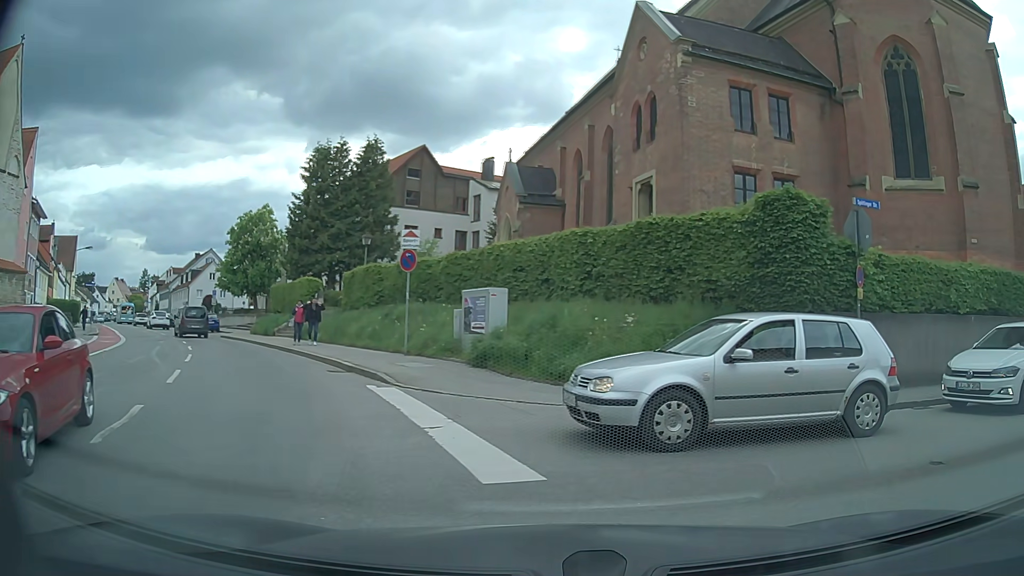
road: secondary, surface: asphalt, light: Day
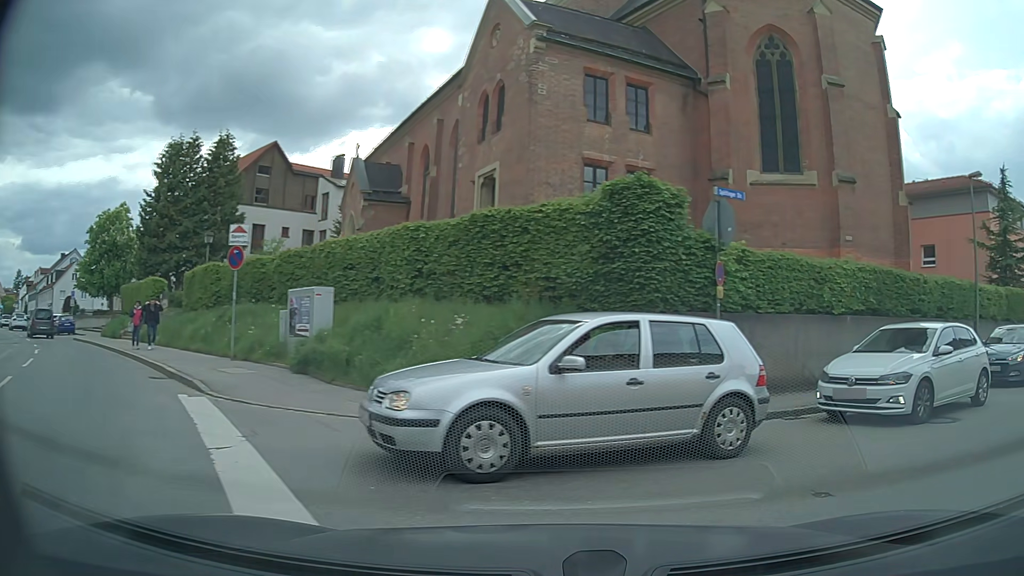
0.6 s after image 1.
(+0.1, +1.3) m; +11°
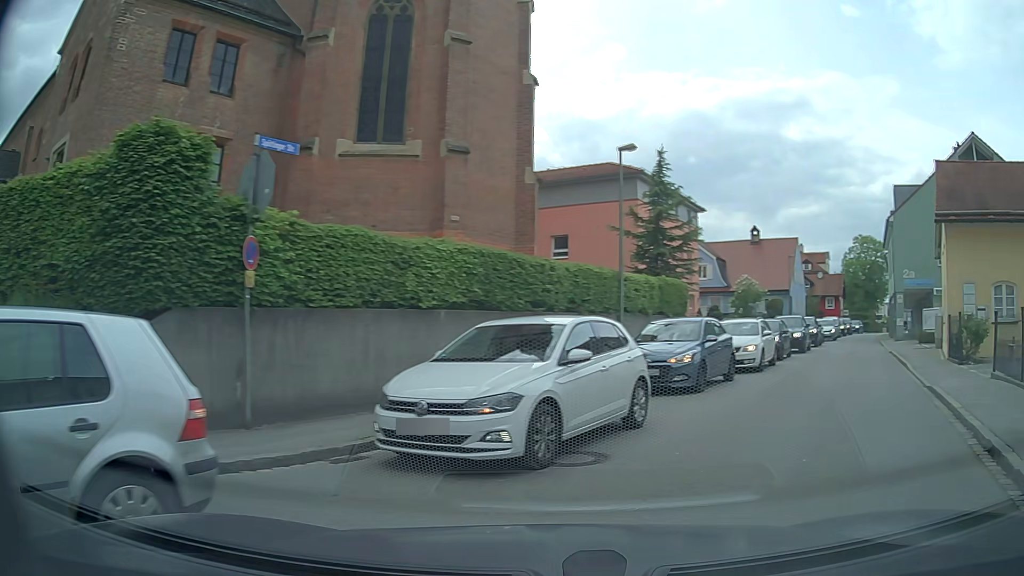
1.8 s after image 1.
(+1.0, +3.4) m; +32°
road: residential
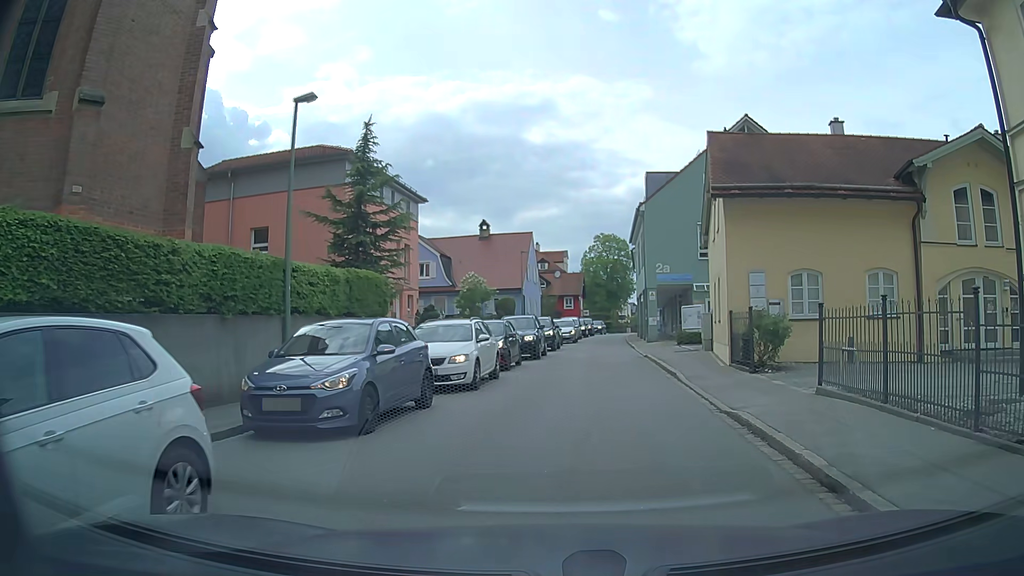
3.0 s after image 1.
(+1.2, +4.7) m; +22°
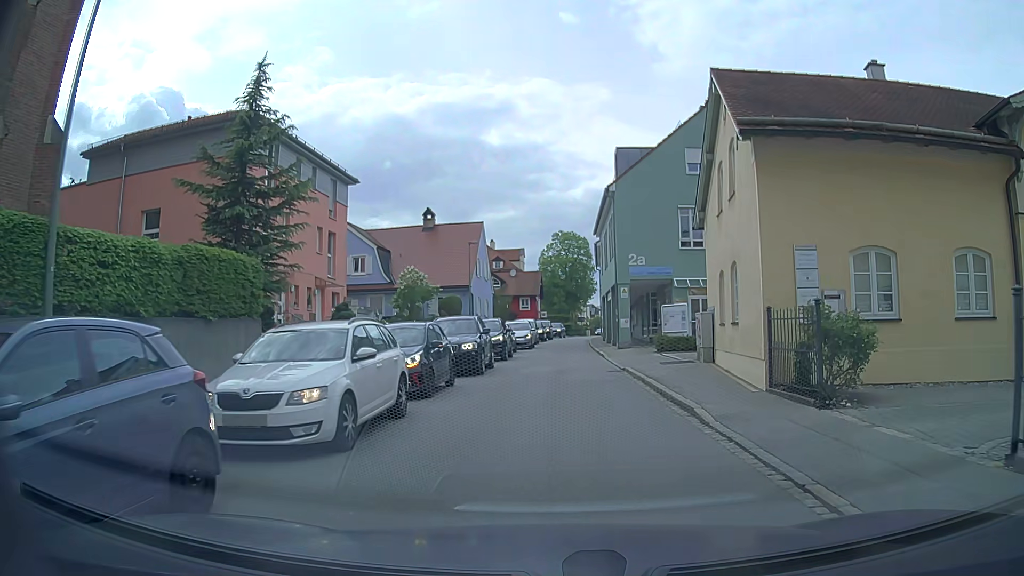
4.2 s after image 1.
(+0.3, +6.5) m; +5°
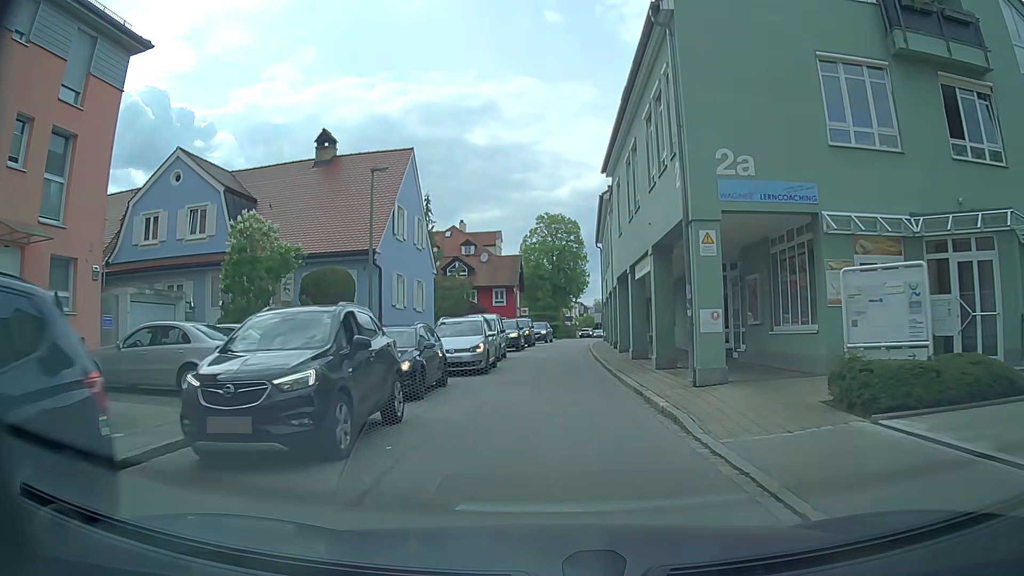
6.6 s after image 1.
(+0.3, +19.6) m; +1°
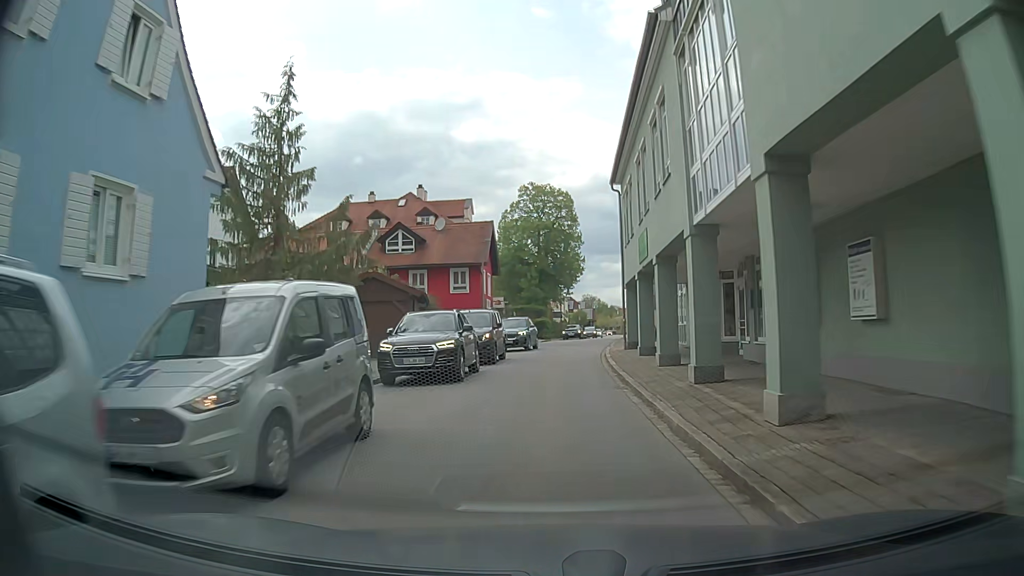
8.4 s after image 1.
(+0.1, +19.8) m; 0°
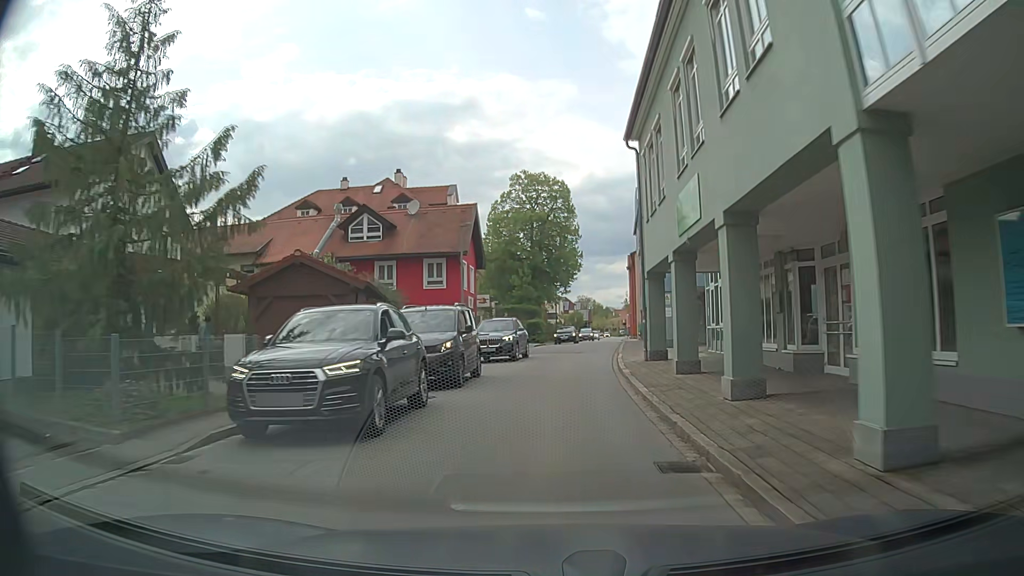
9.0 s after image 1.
(0.0, +7.3) m; +1°
(0, +10) (0, +20) (+1, +30) (+2, +40) (+3, +50) (+5, +60) (+6, +70) (+7, +80) (+8, +90) (+9, +100) m
